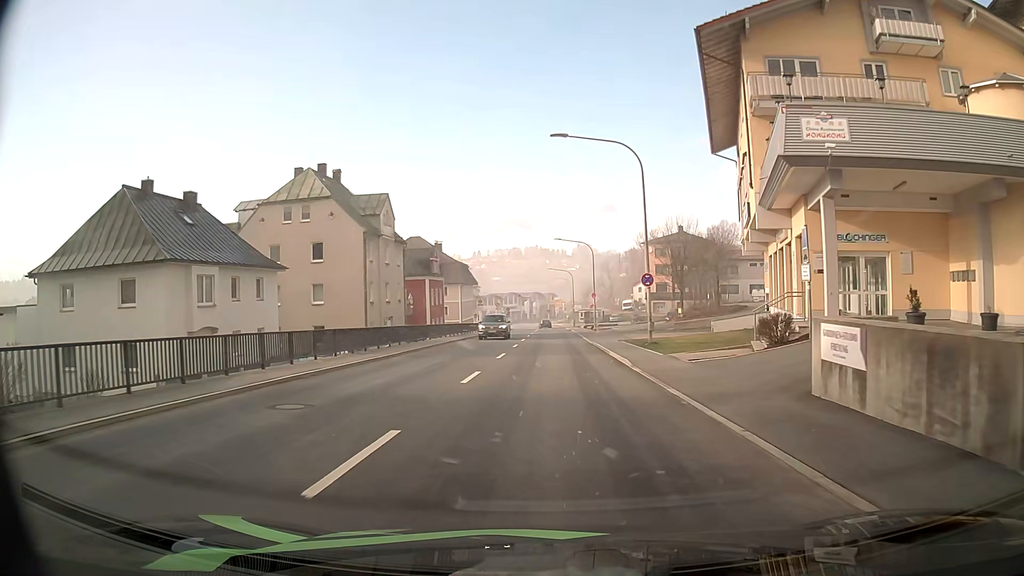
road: secondary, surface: asphalt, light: Day
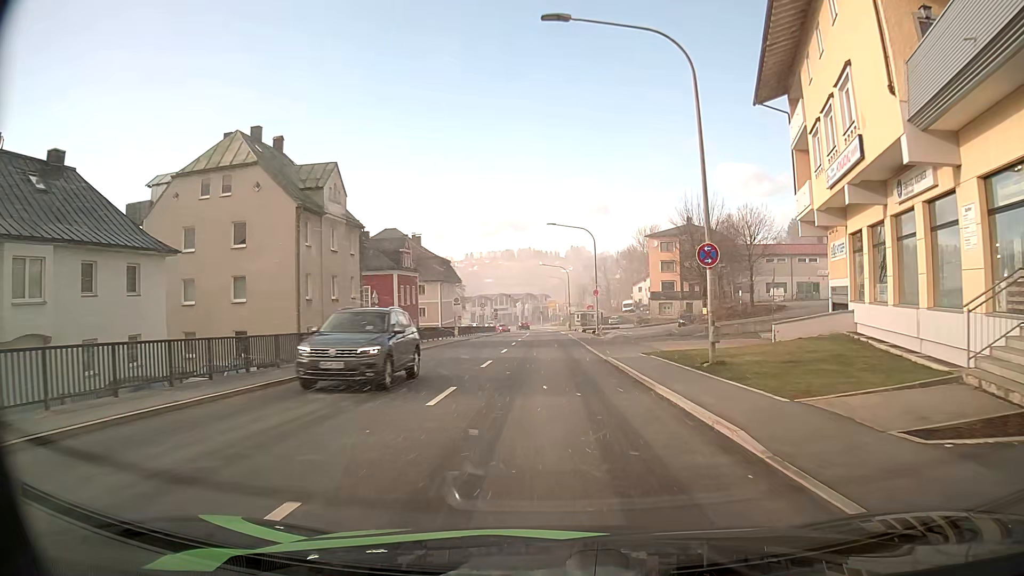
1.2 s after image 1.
(+0.1, +12.2) m; +1°
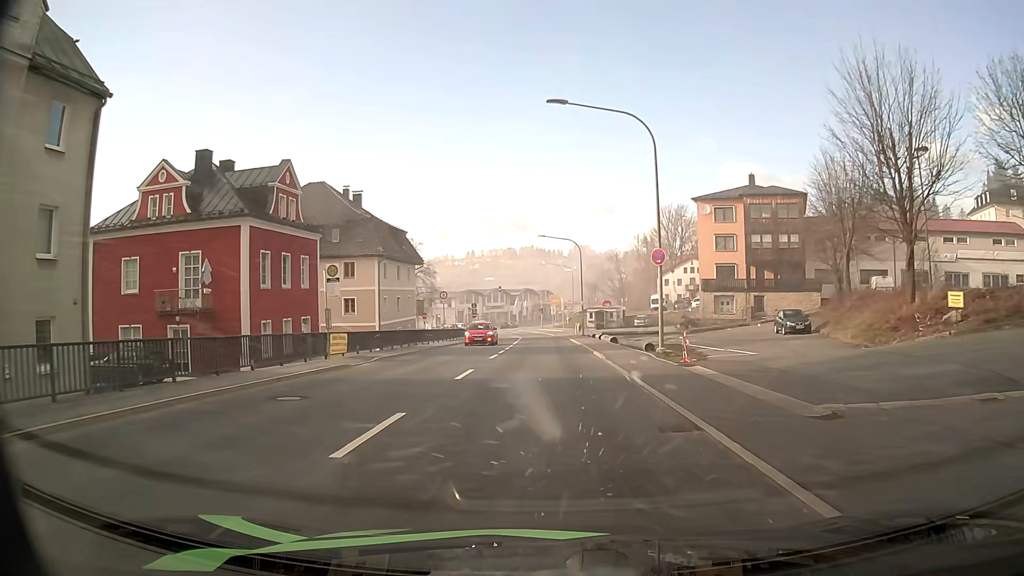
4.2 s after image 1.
(0.0, +31.6) m; 0°
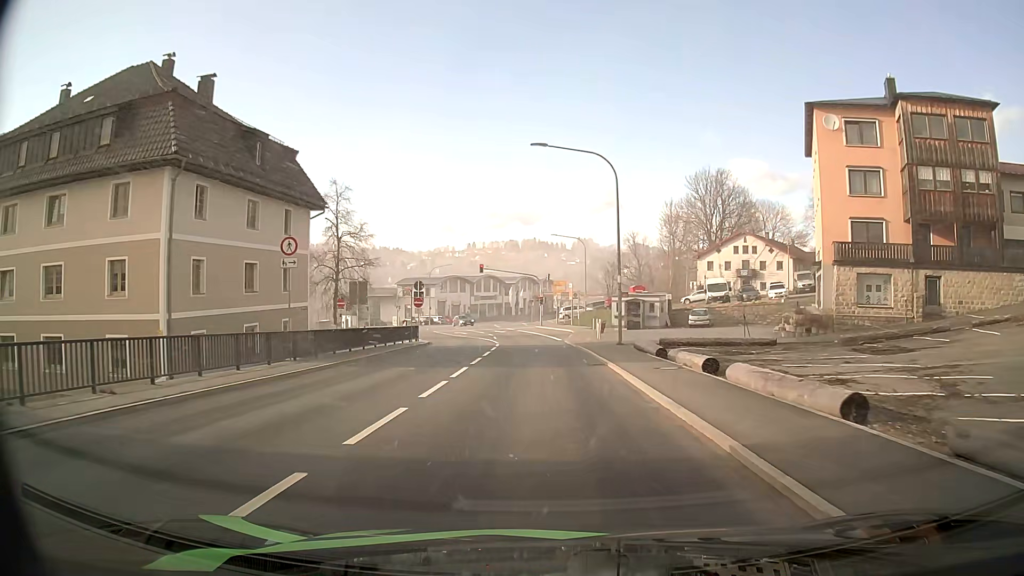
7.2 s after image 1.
(-0.1, +31.0) m; 0°
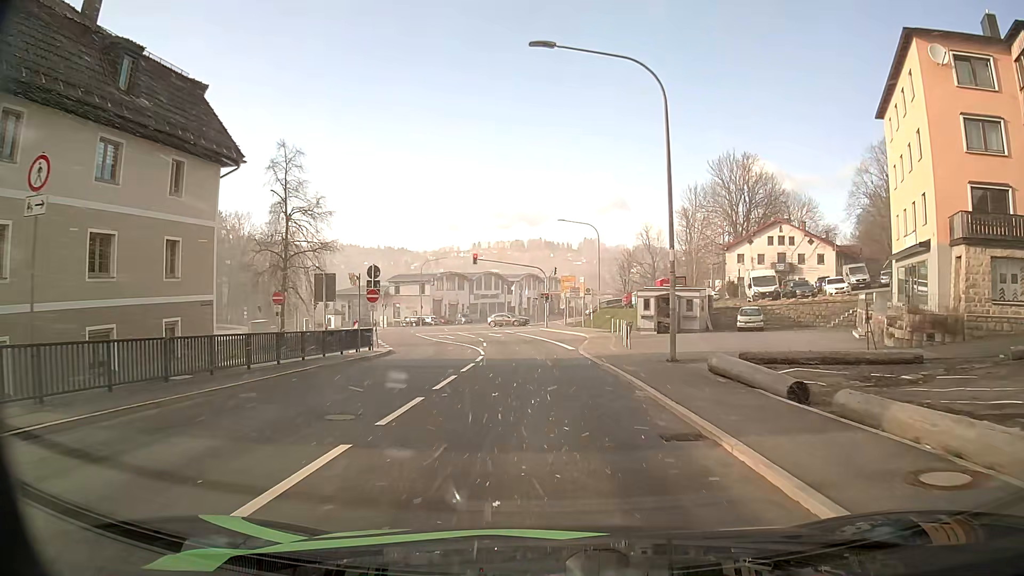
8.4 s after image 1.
(0.0, +11.7) m; -1°
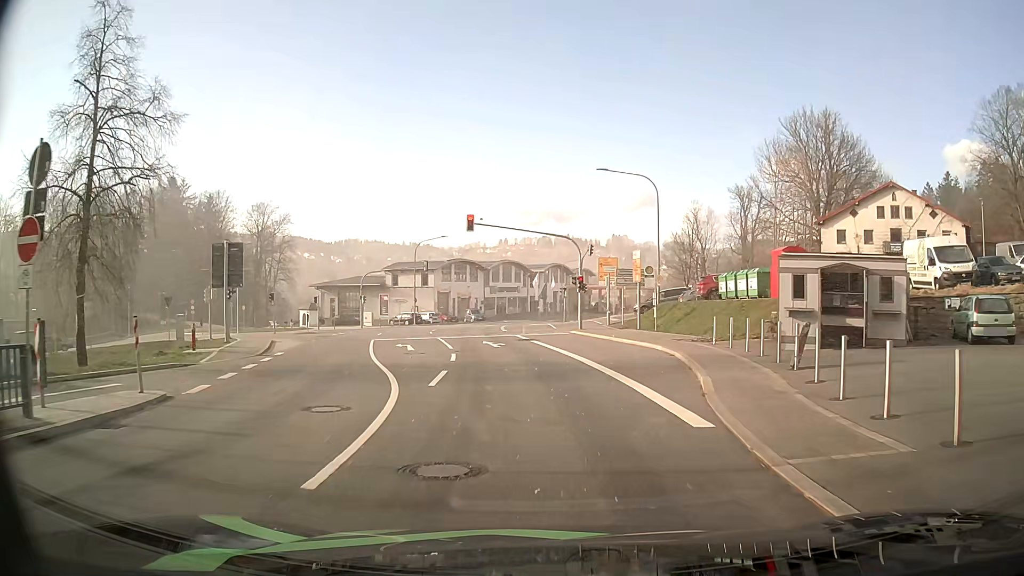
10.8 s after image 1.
(-0.3, +21.3) m; -3°
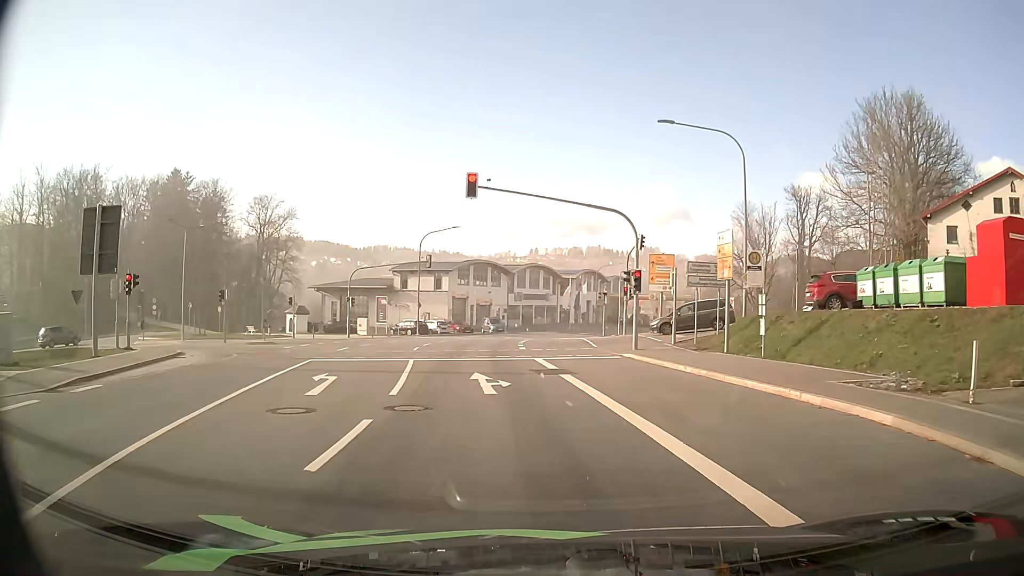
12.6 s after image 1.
(-0.2, +13.2) m; -2°
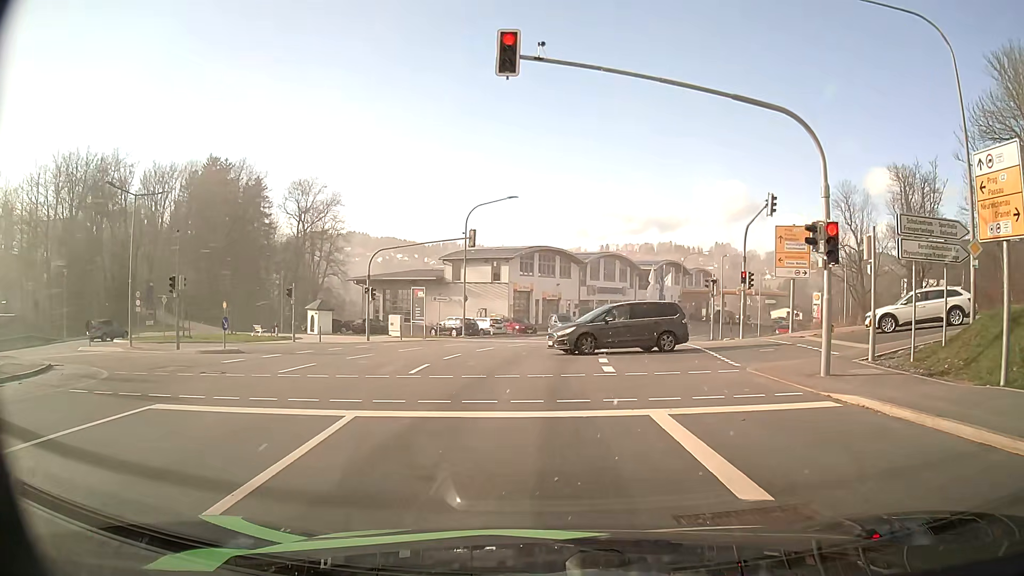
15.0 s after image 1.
(-0.6, +12.8) m; -7°
(0, +10) (+2, +20) (+11, +23) (+20, +20) (+29, +14) (+37, +9) (+46, +4) (+54, -2) (+62, -7) (+71, -12) m
